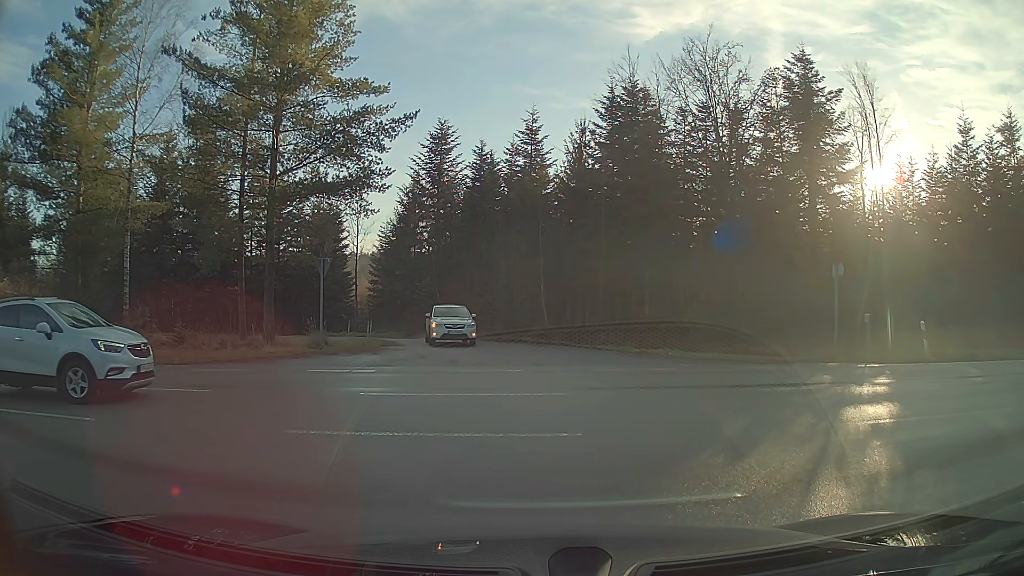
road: tertiary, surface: asphalt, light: Day
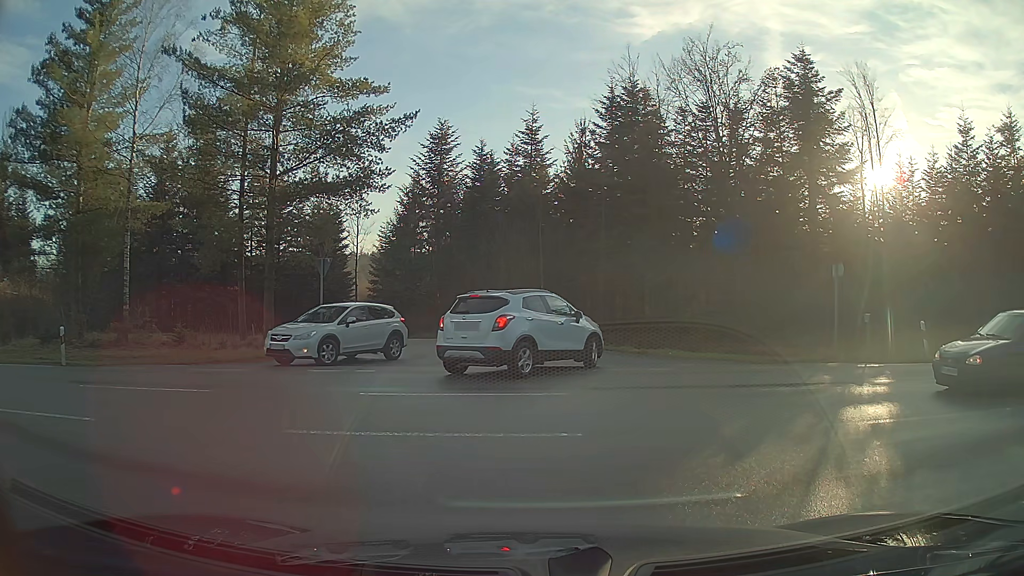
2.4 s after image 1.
(0.0, 0.0) m; 0°
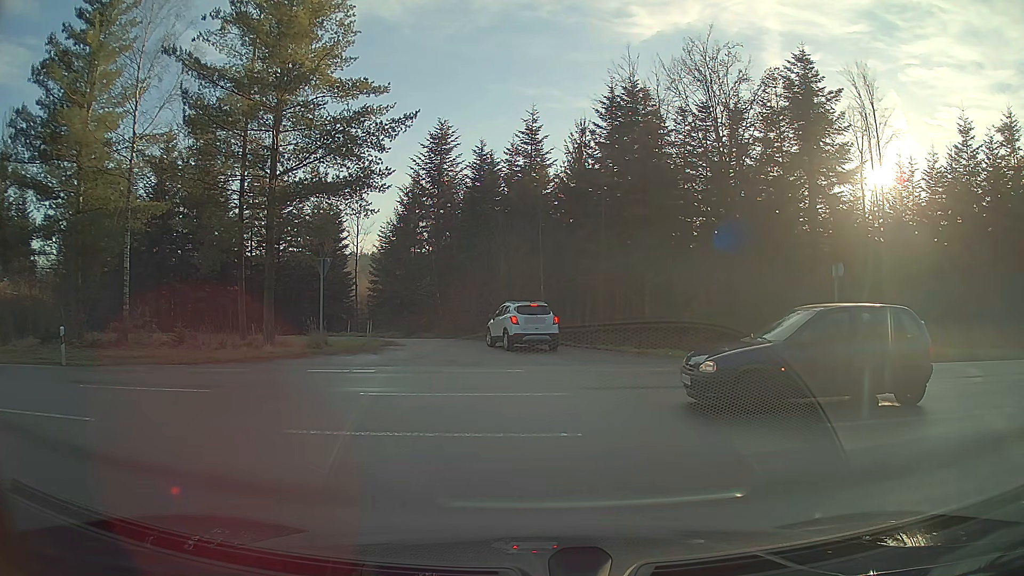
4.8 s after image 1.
(0.0, 0.0) m; 0°
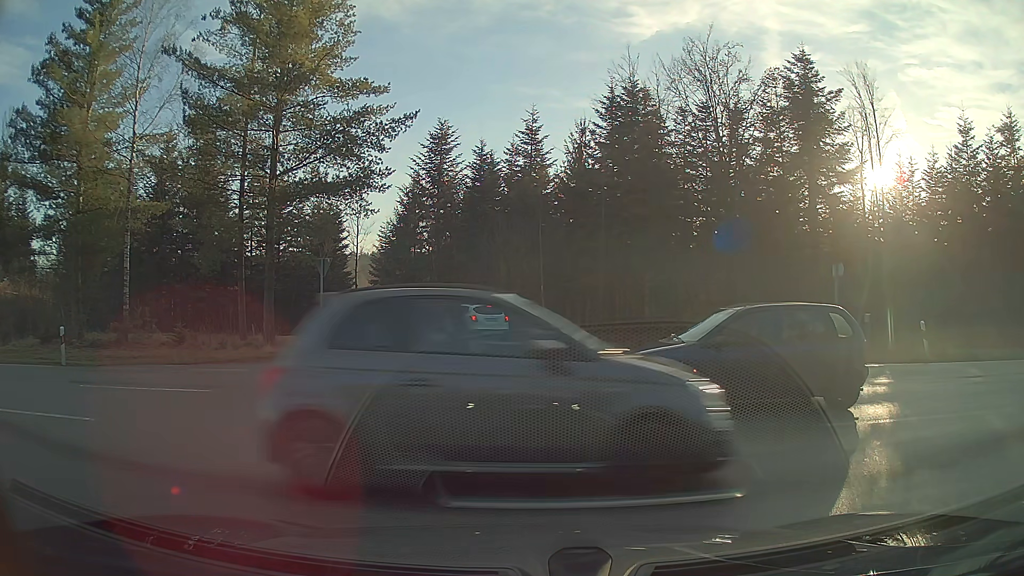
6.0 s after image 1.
(0.0, 0.0) m; 0°
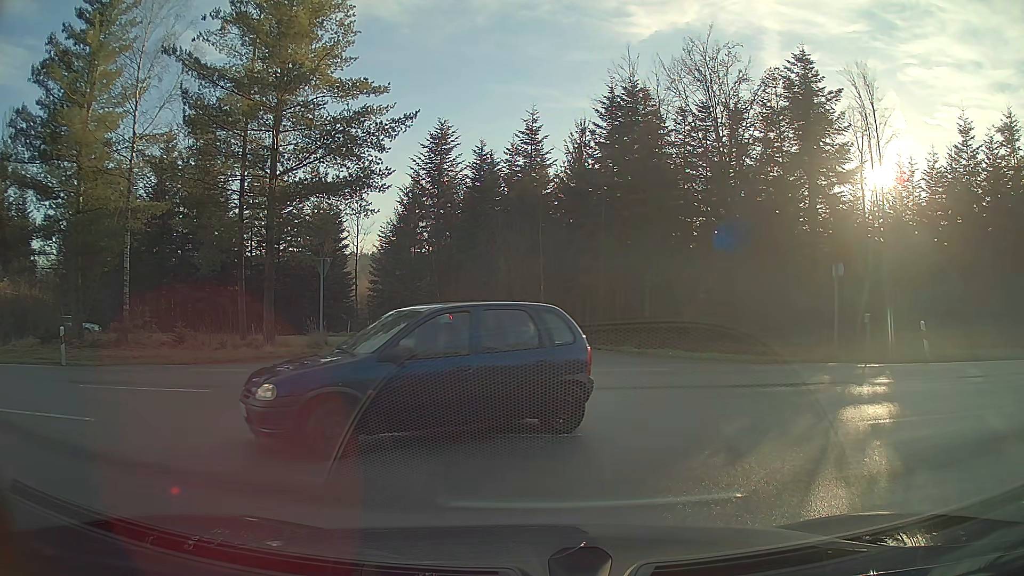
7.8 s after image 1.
(0.0, 0.0) m; 0°
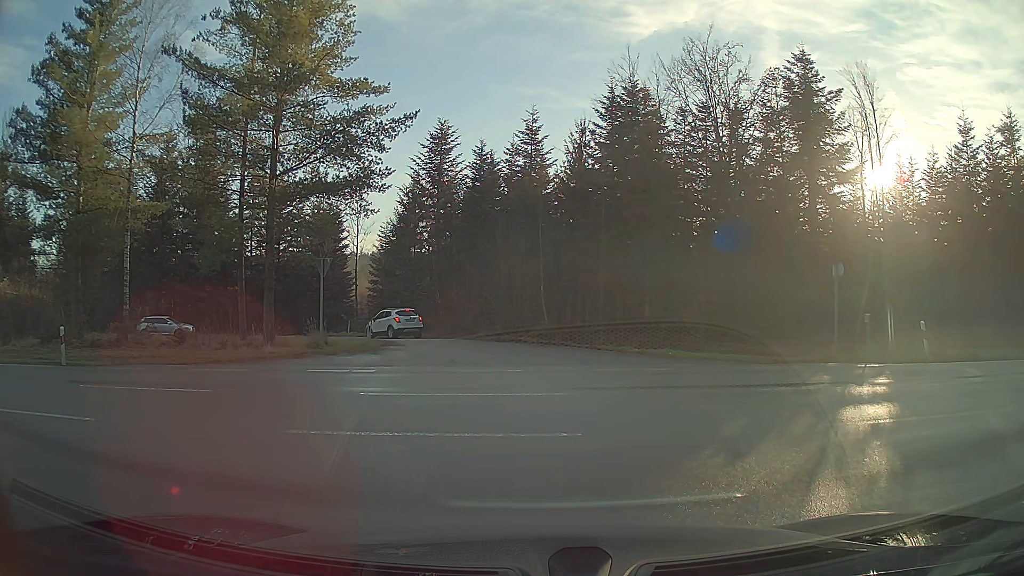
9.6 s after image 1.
(0.0, 0.0) m; 0°
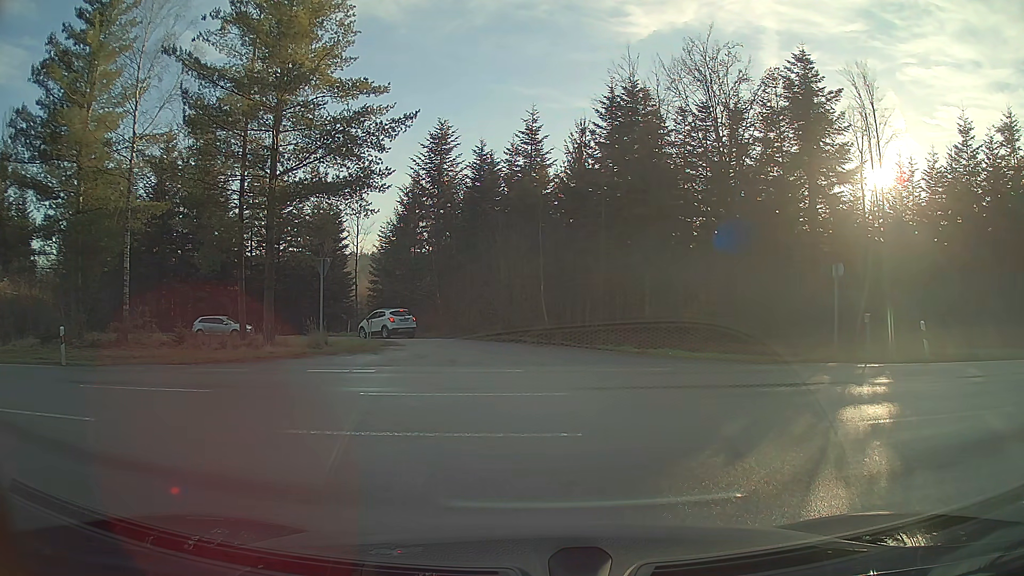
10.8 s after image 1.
(0.0, 0.0) m; 0°
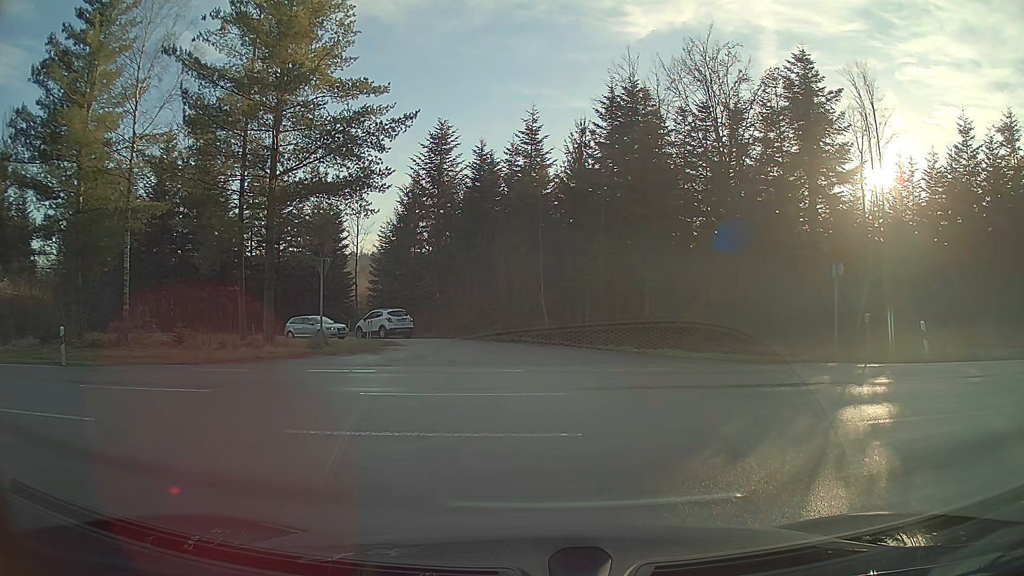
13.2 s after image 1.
(0.0, 0.0) m; 0°
